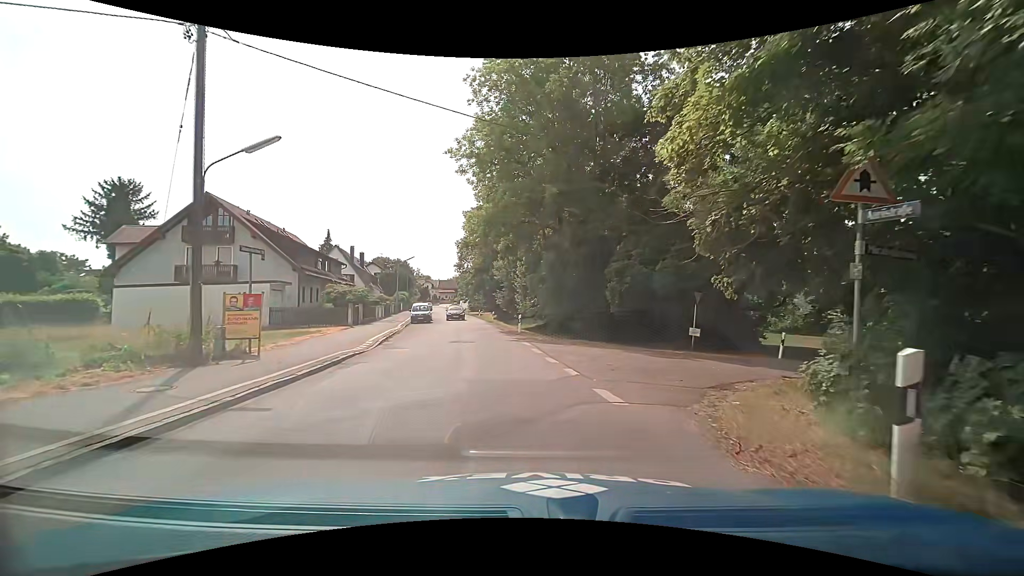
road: tertiary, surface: asphalt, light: Day
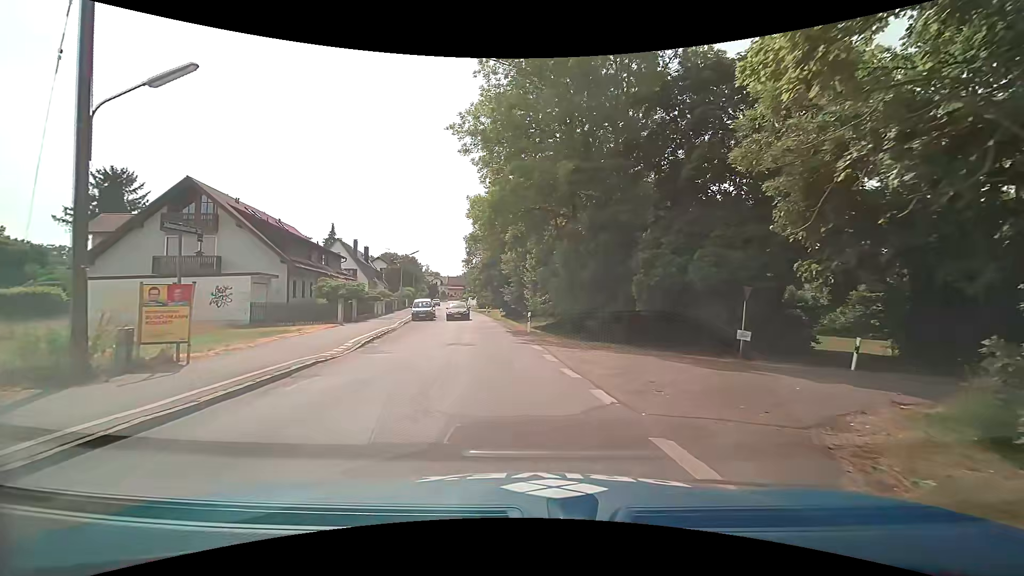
(0.0, +3.4) m; 0°
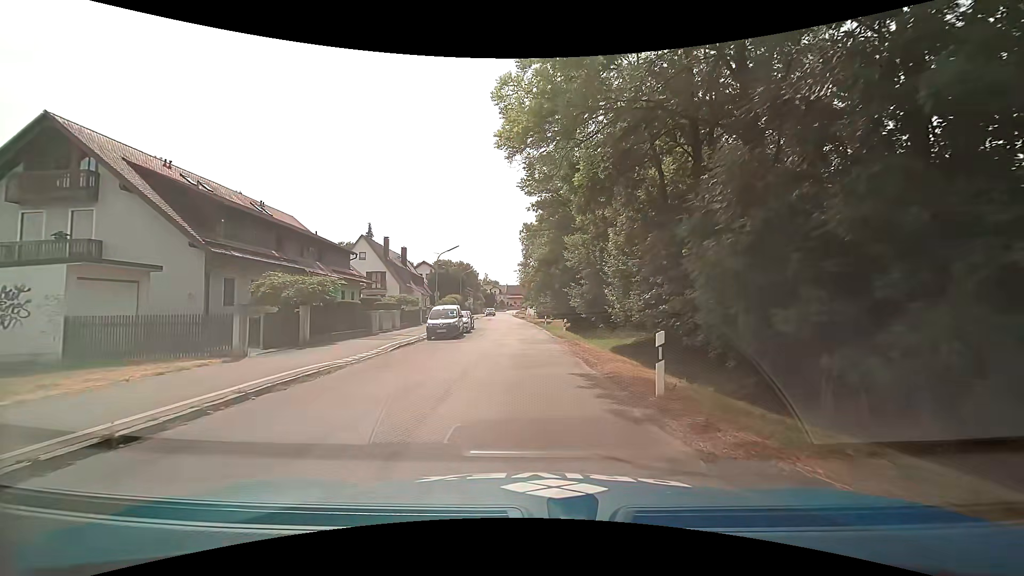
(-1.0, +15.5) m; -6°
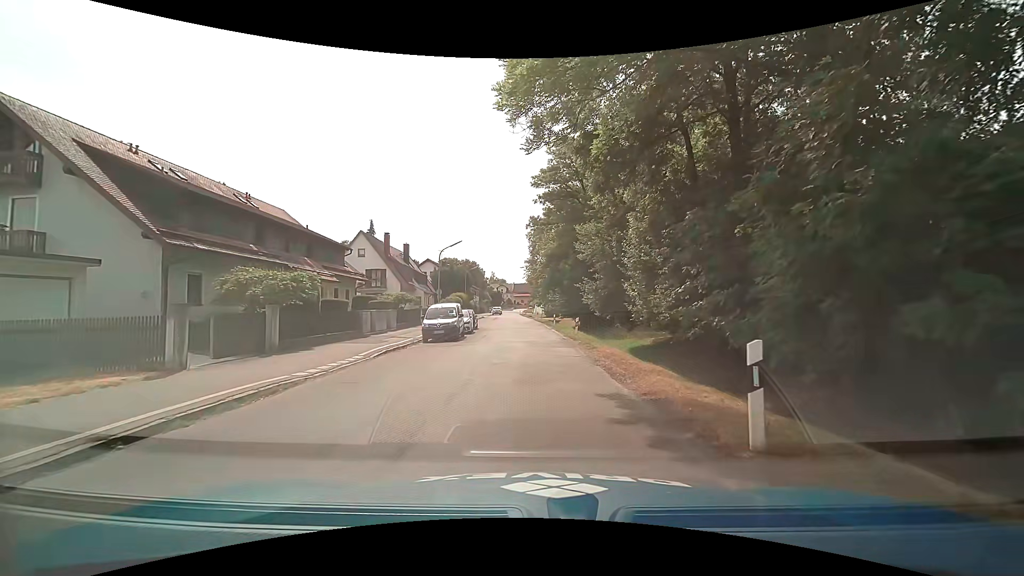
(-0.1, +2.9) m; -2°
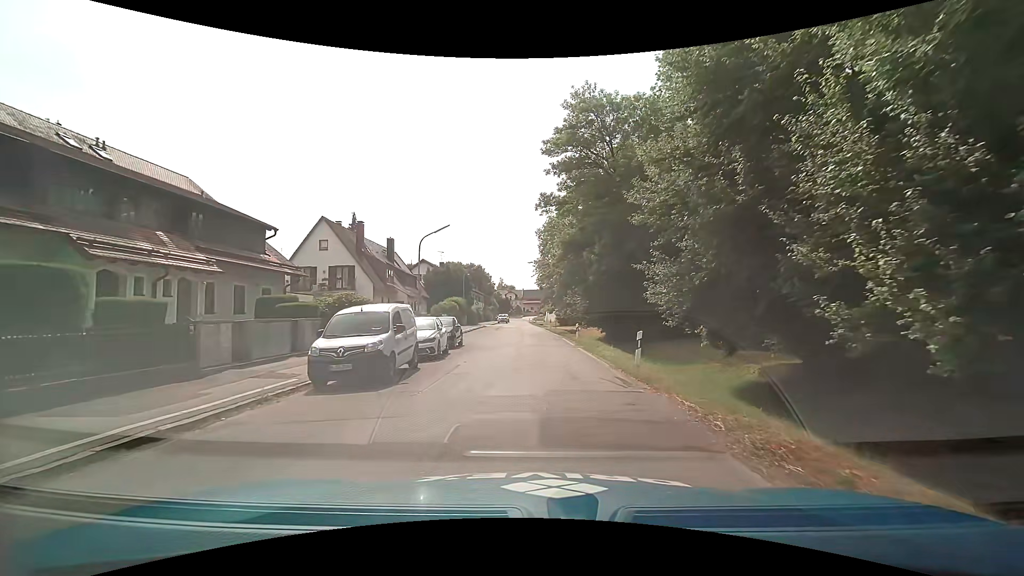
(-0.4, +13.2) m; -2°
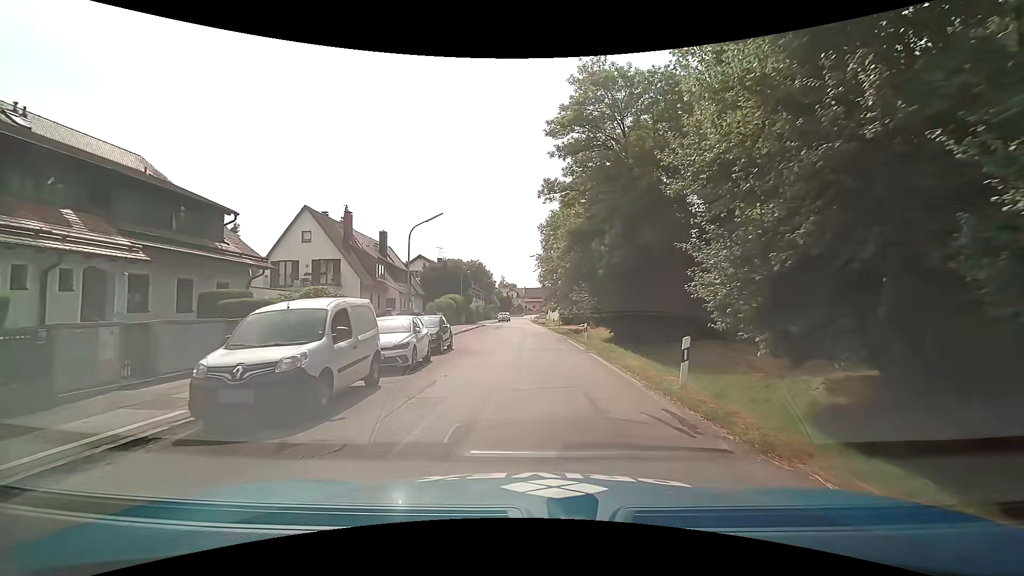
(0.0, +3.8) m; +1°
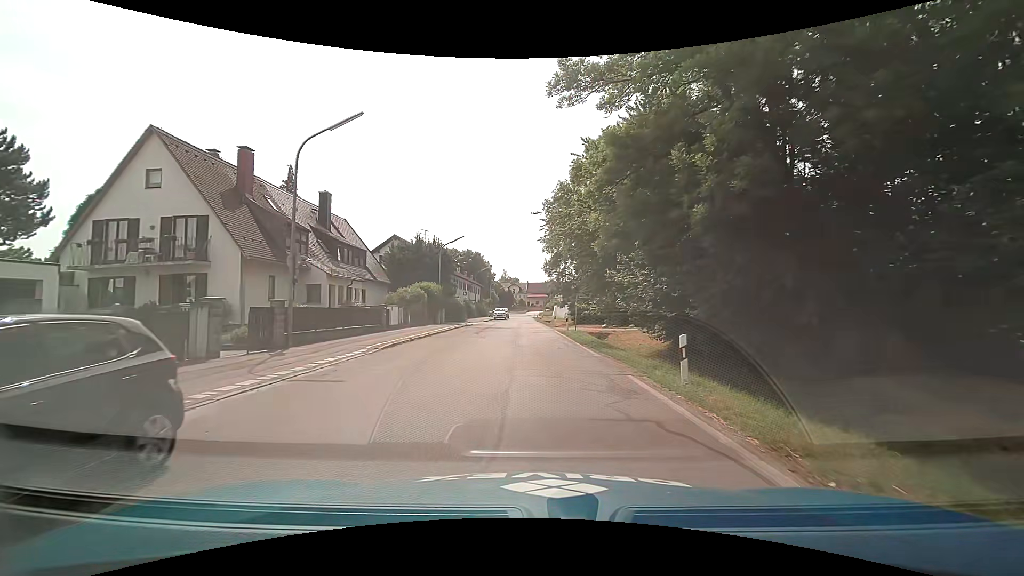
(-0.3, +16.8) m; -1°
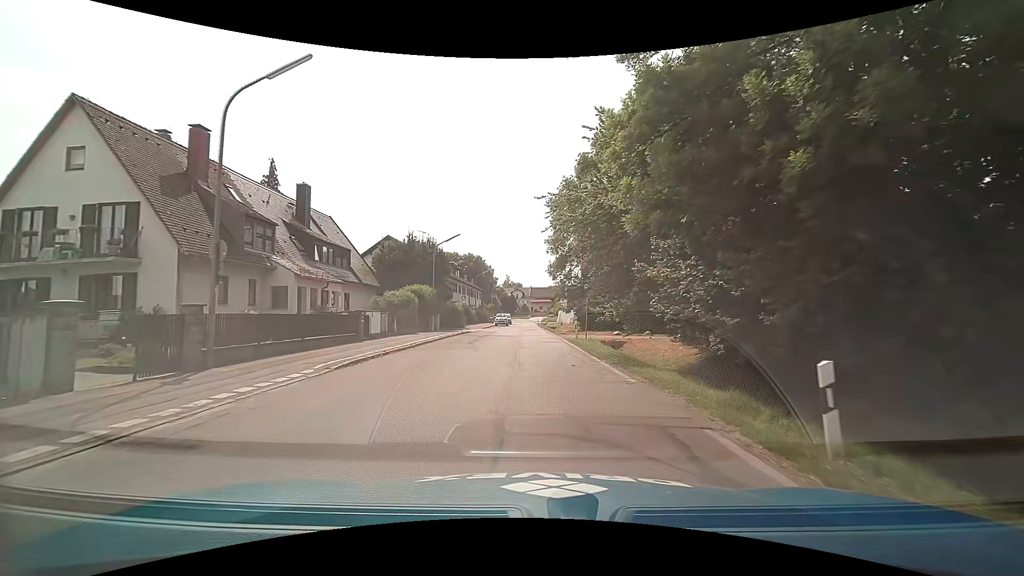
(0.0, +4.5) m; 0°
(0, +10) (0, +20) (-1, +30) (-1, +40) (-1, +50) (-1, +60) (-2, +70) (-2, +80) (-3, +90) (-3, +100) m
